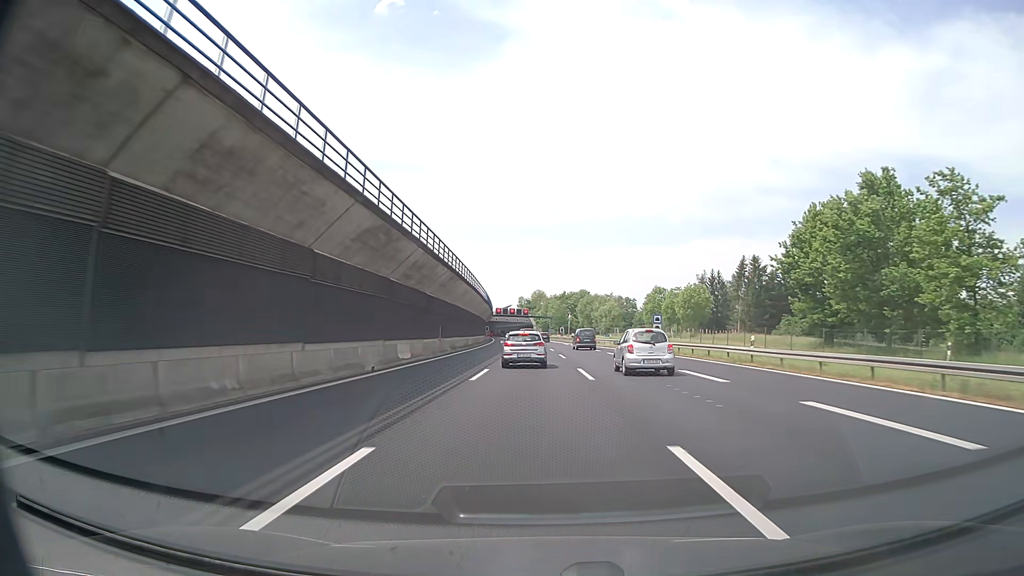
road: motorway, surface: asphalt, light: Day
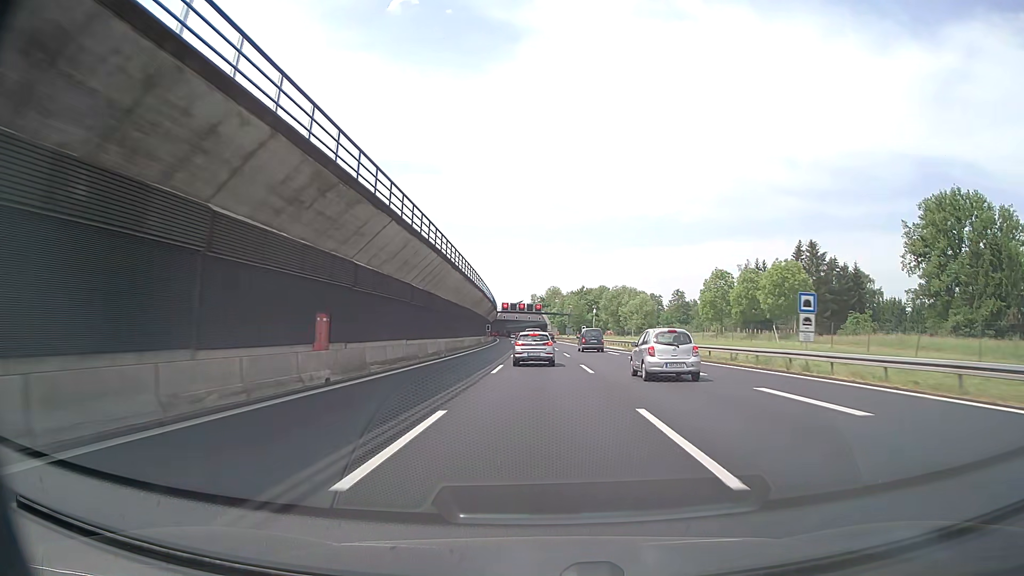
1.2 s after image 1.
(-0.3, +32.1) m; -1°
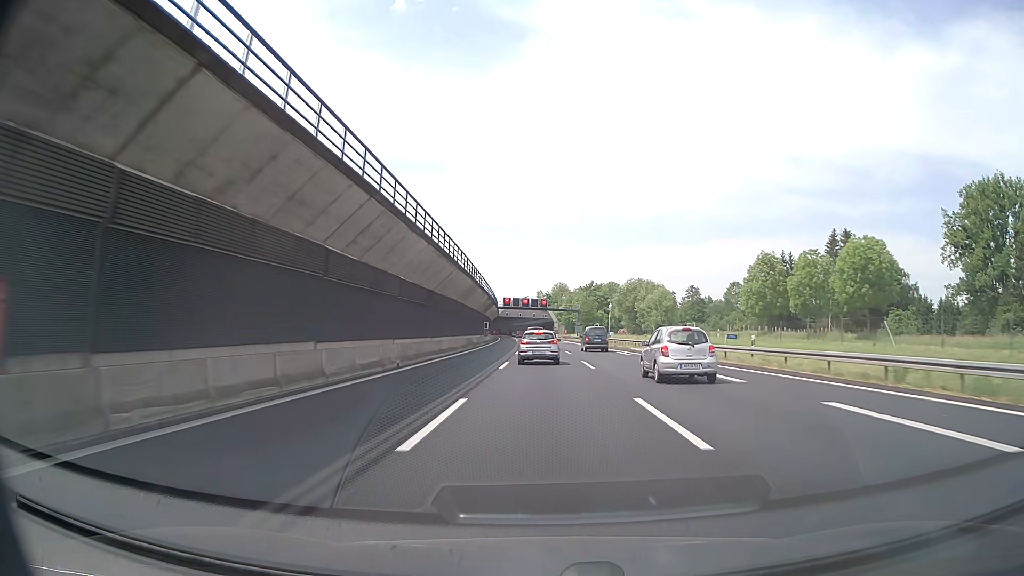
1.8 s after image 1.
(-0.1, +16.1) m; -1°
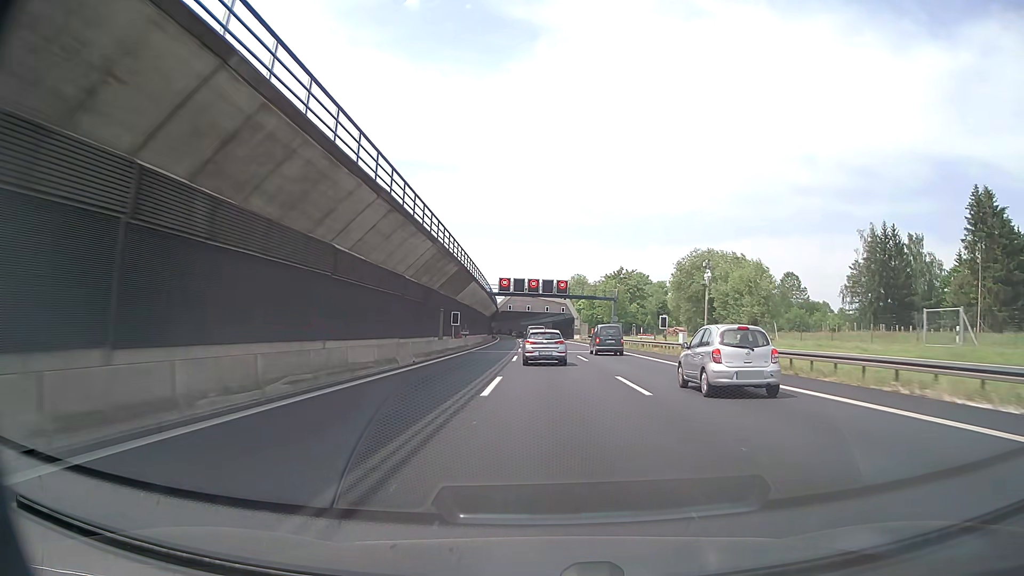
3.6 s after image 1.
(-0.5, +47.3) m; -1°
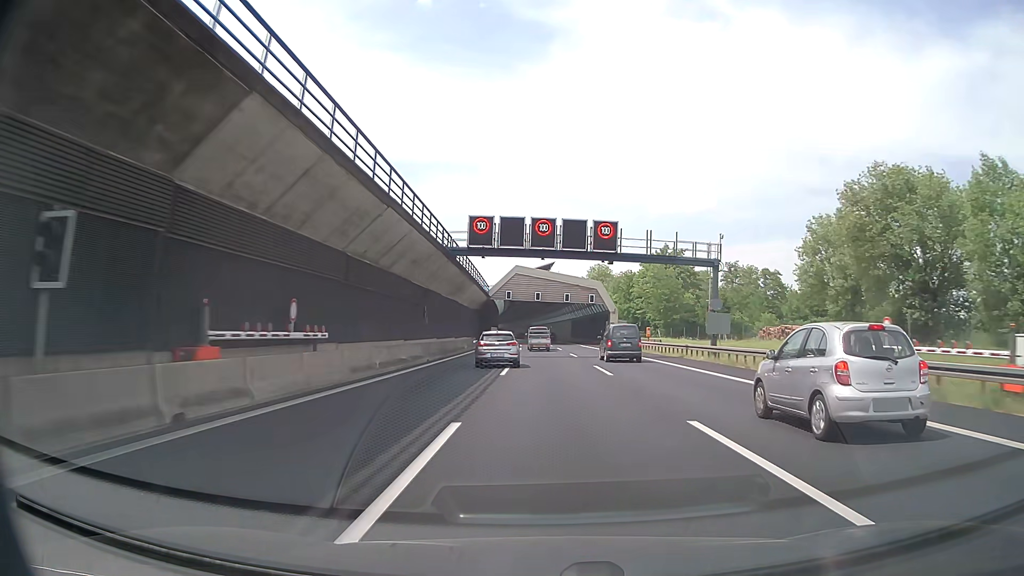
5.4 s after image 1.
(-0.3, +46.4) m; -1°
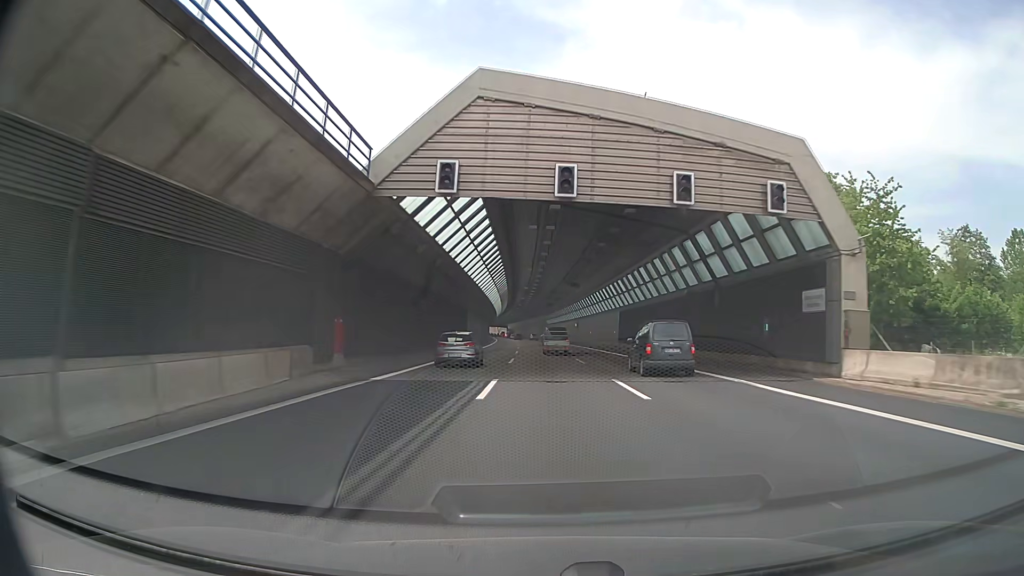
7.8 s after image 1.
(-0.8, +62.4) m; -1°
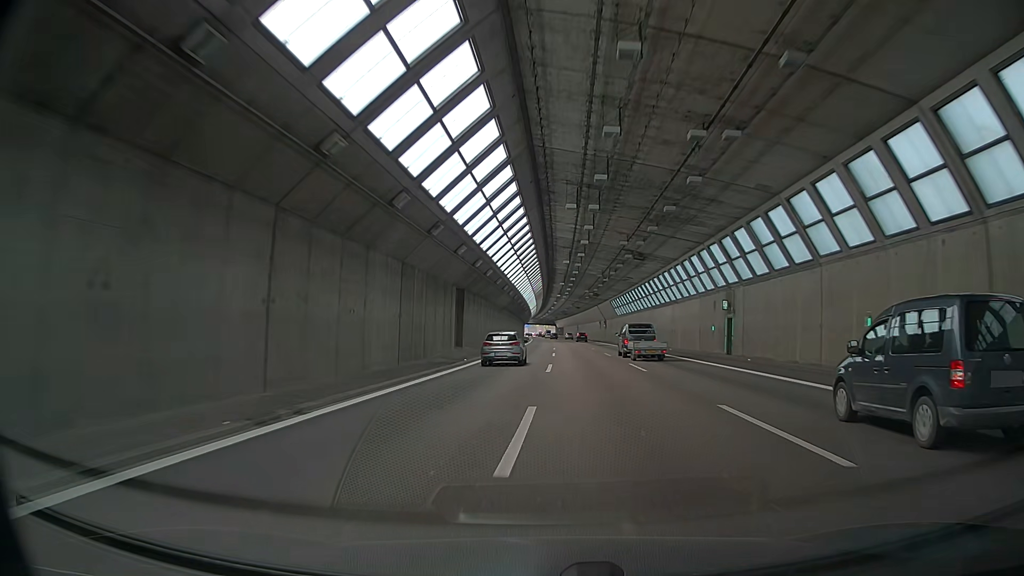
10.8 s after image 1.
(-2.2, +78.0) m; -4°
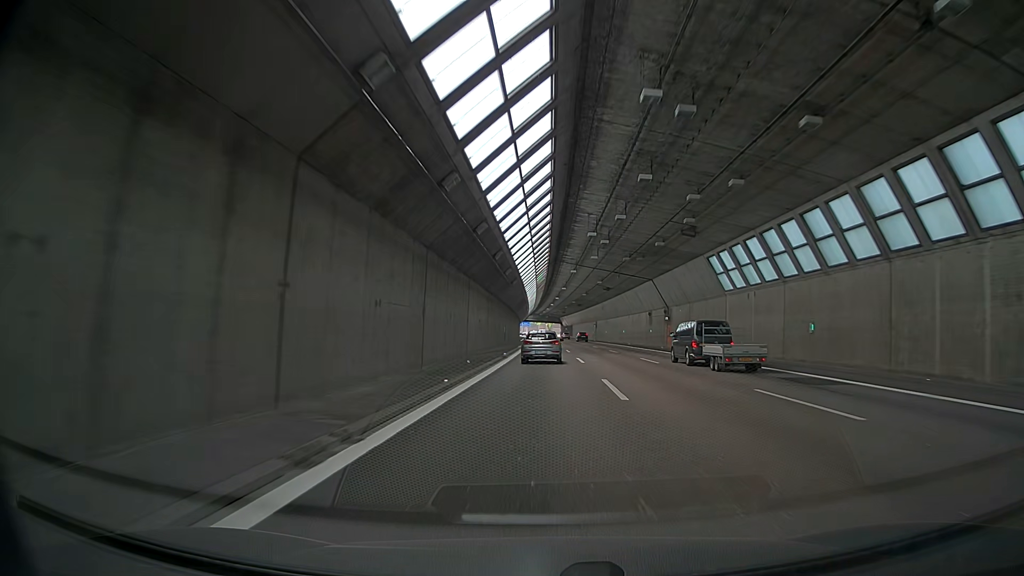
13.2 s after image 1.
(+0.1, +63.2) m; -1°
(0, +10) (0, +20) (0, +30) (0, +40) (+1, +50) (+1, +60) (+1, +70) (+2, +80) (+2, +90) (+2, +100) m
